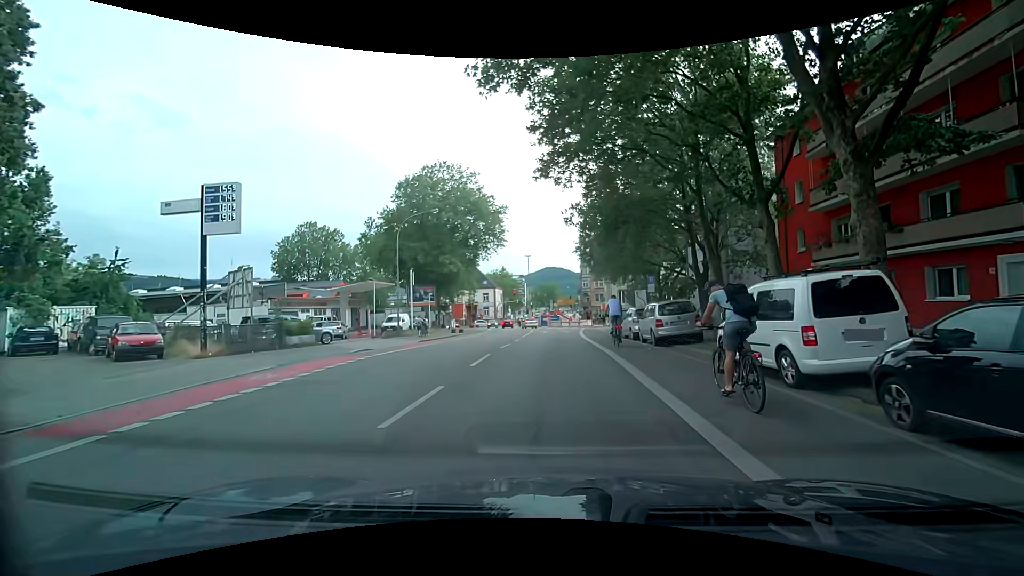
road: secondary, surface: asphalt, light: Day
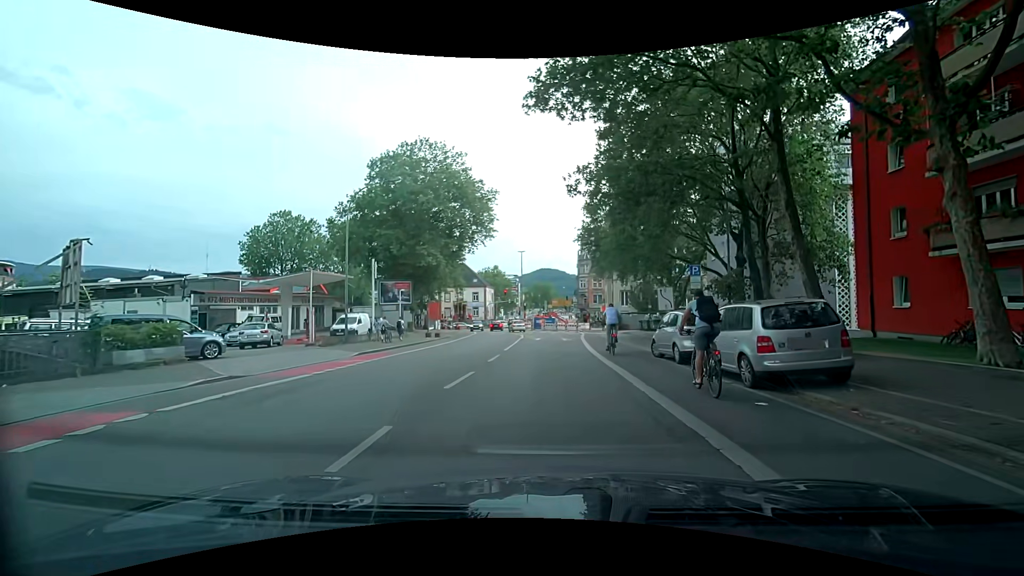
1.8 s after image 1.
(0.0, +8.9) m; +1°
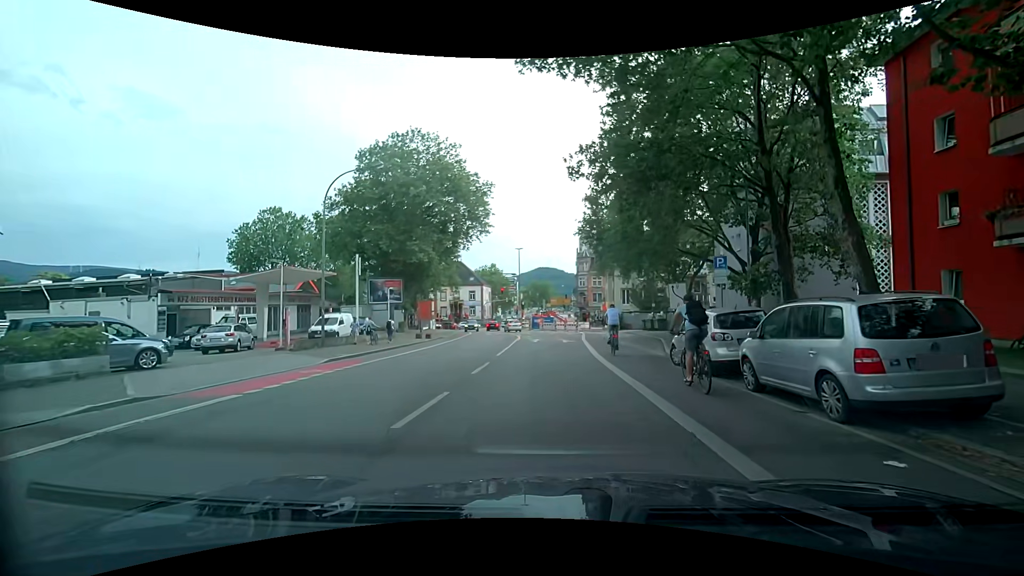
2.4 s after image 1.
(-0.1, +2.9) m; -2°
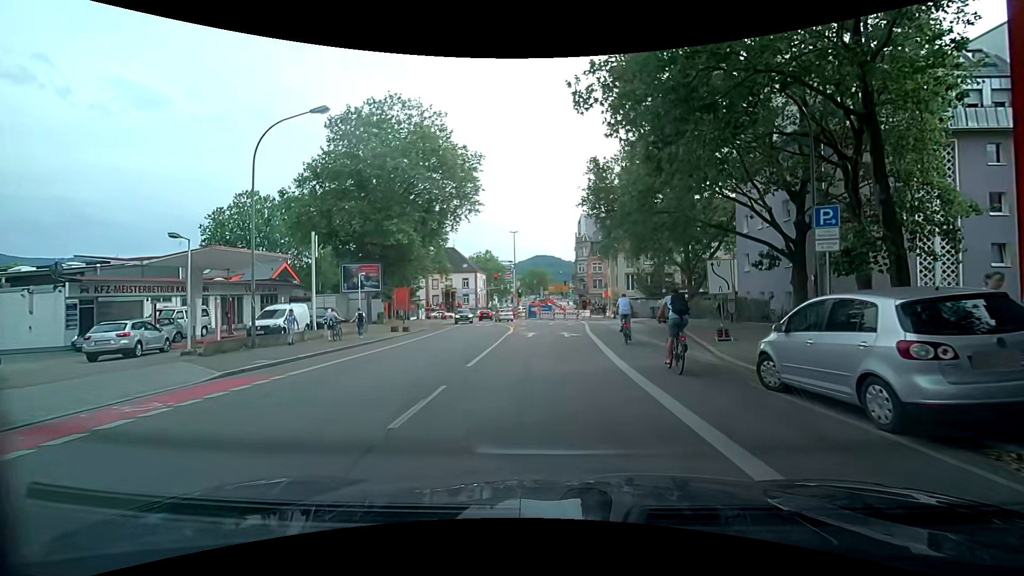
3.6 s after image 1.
(+0.2, +6.2) m; +2°
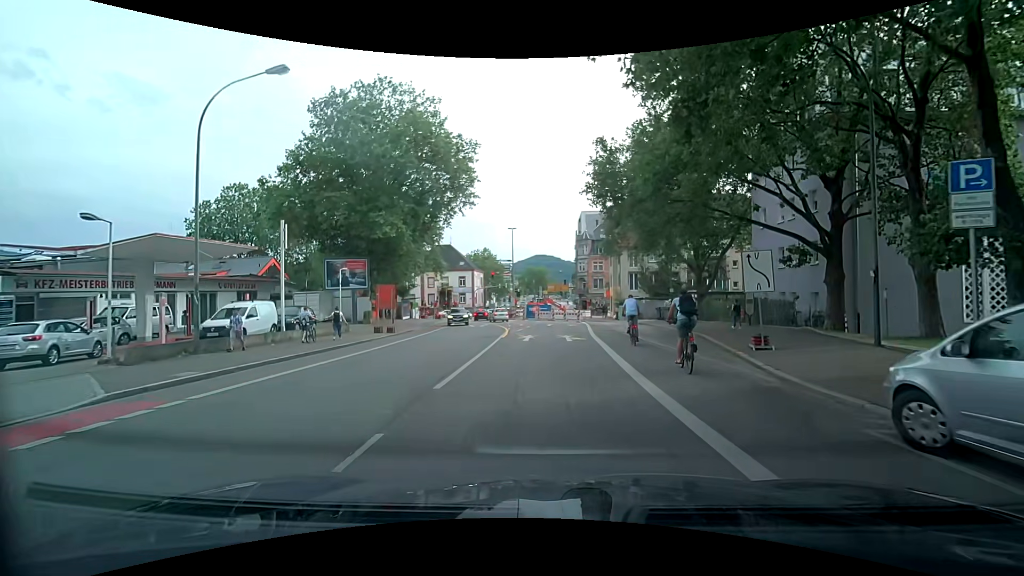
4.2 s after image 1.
(0.0, +3.3) m; +1°
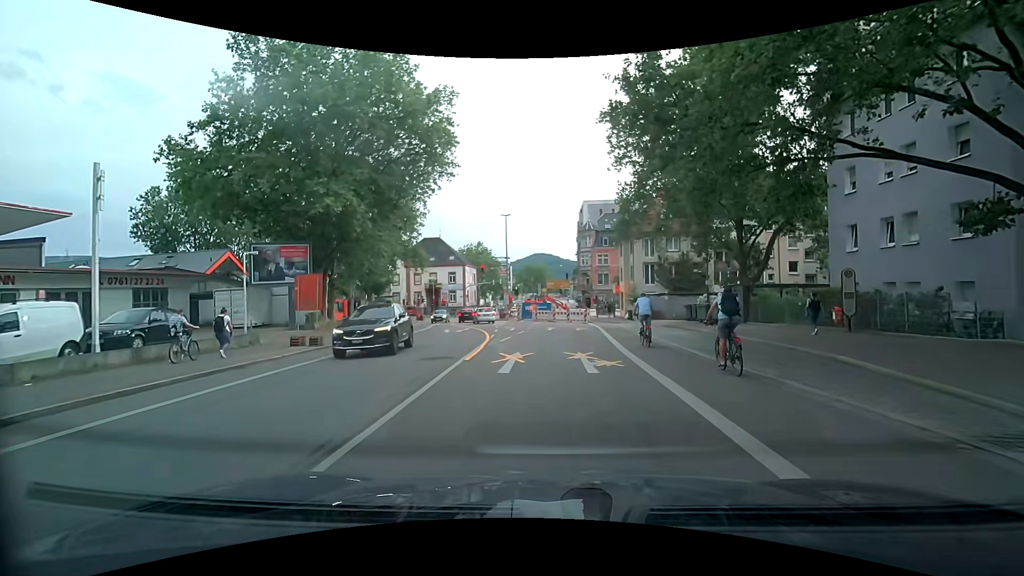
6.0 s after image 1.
(-0.2, +10.6) m; -1°
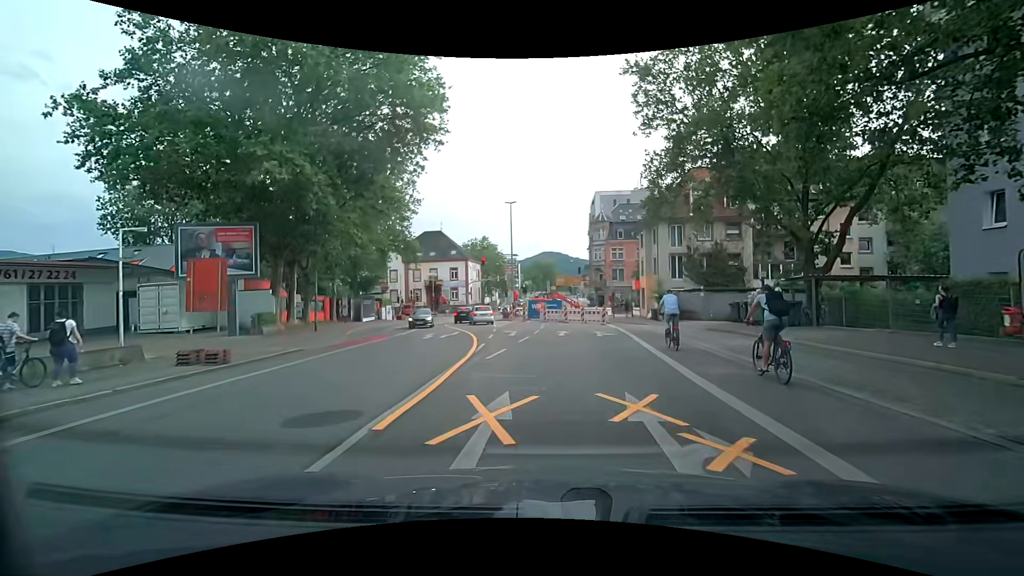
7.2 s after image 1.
(-0.2, +7.4) m; -2°
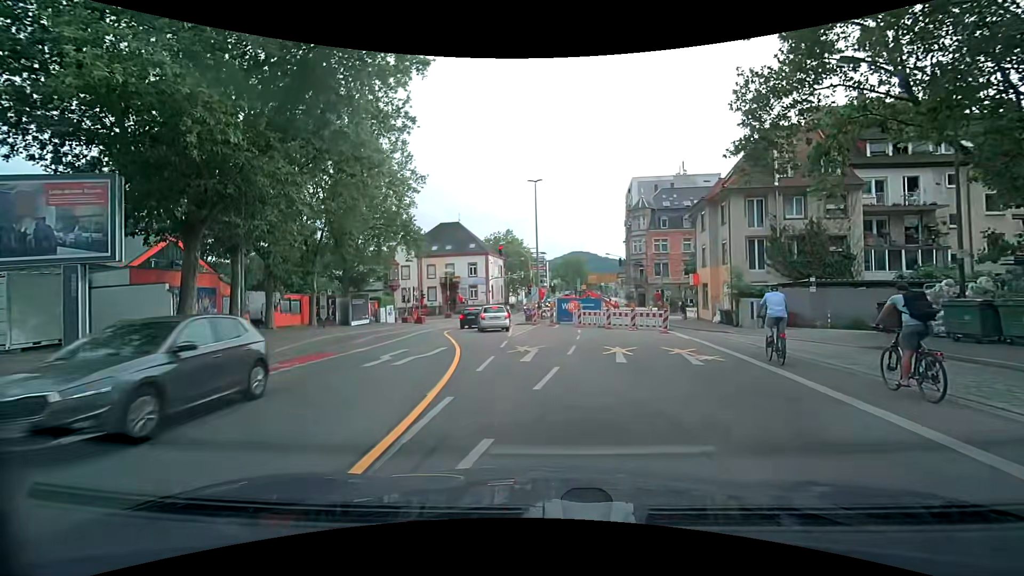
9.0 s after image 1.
(-0.1, +10.7) m; -3°
(0, +10) (-2, +20) (-3, +30) (-4, +40) (-4, +50) (-3, +60) (-1, +69) (+3, +79) (+6, +88) (+8, +98) m
